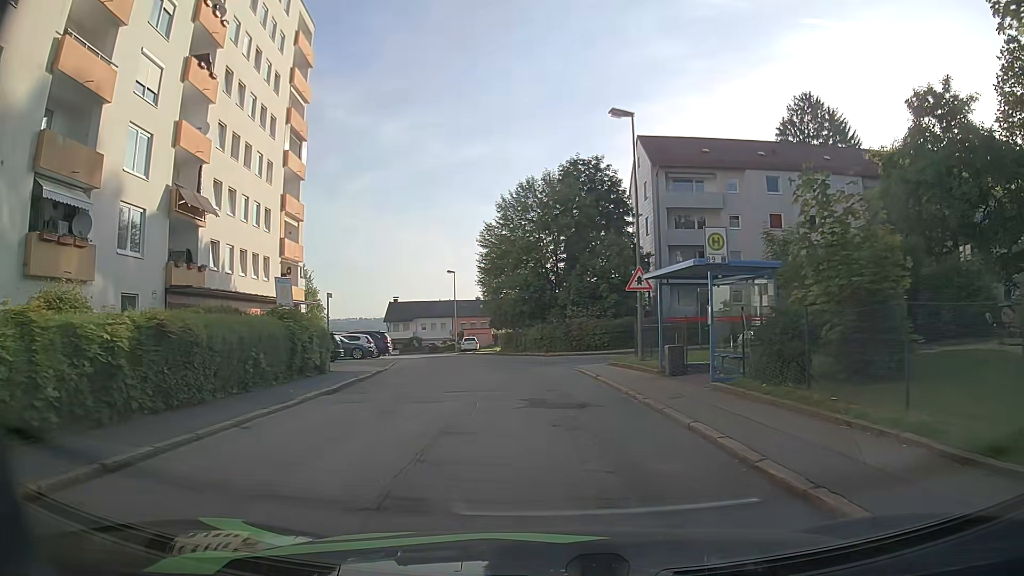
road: residential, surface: asphalt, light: Day
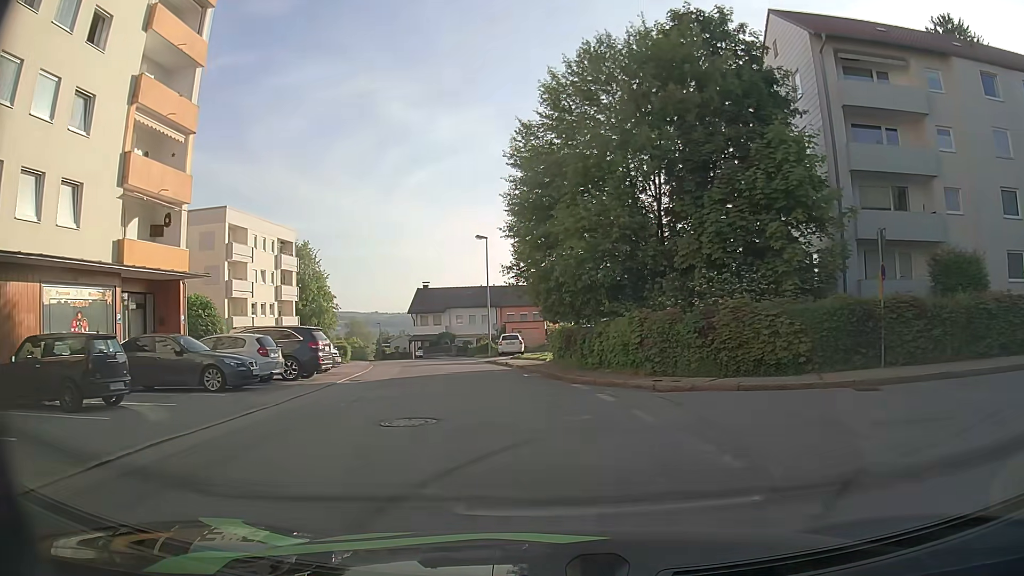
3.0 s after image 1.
(-0.7, +22.1) m; -5°
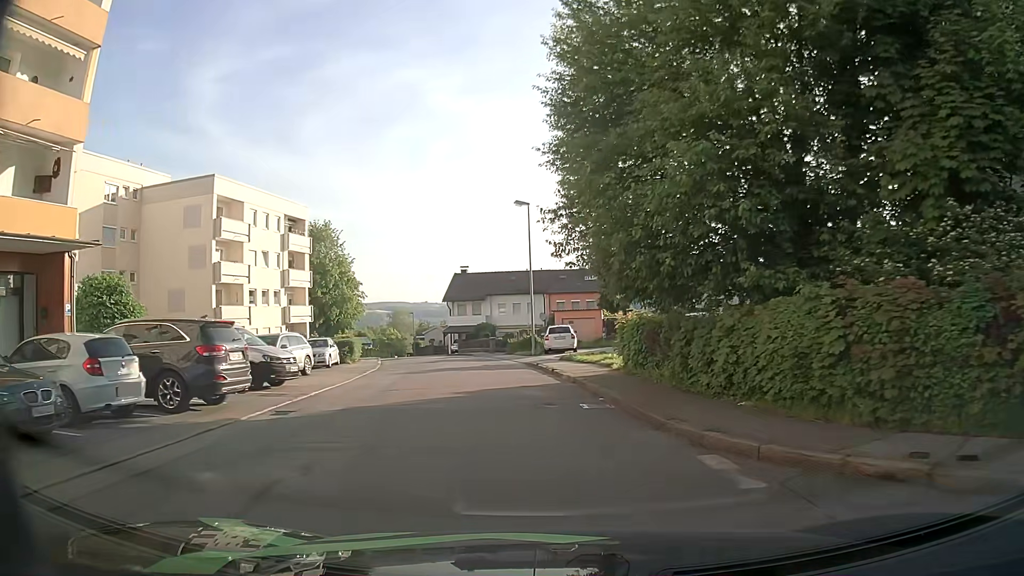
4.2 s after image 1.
(-0.2, +9.5) m; -4°
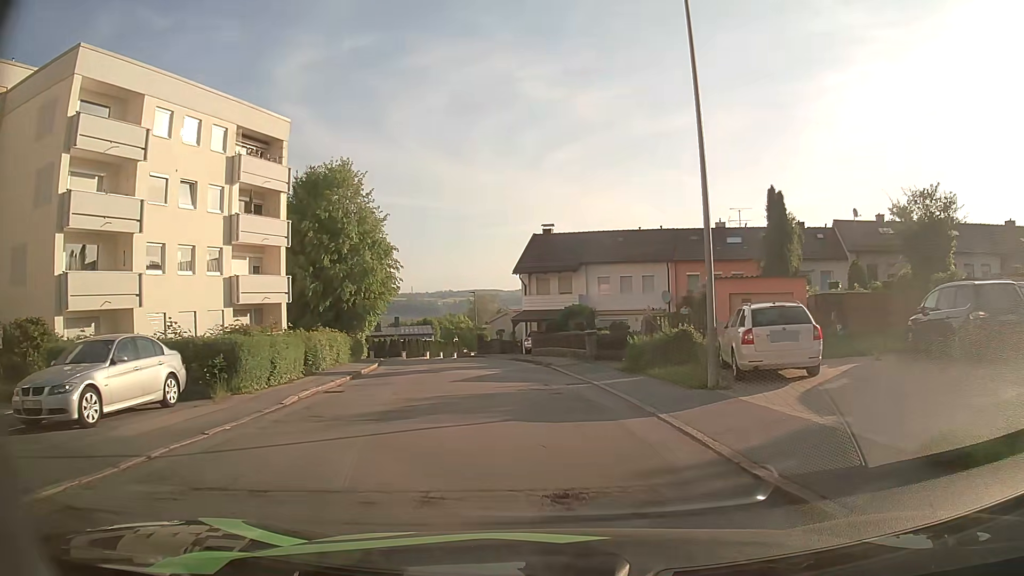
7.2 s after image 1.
(-1.6, +22.7) m; -8°
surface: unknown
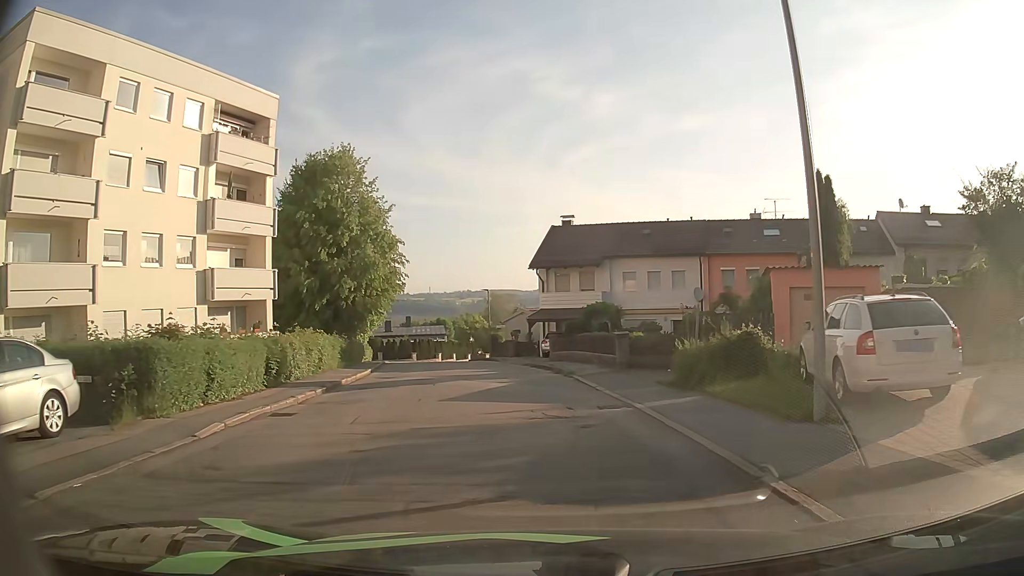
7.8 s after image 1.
(-0.1, +4.2) m; -2°
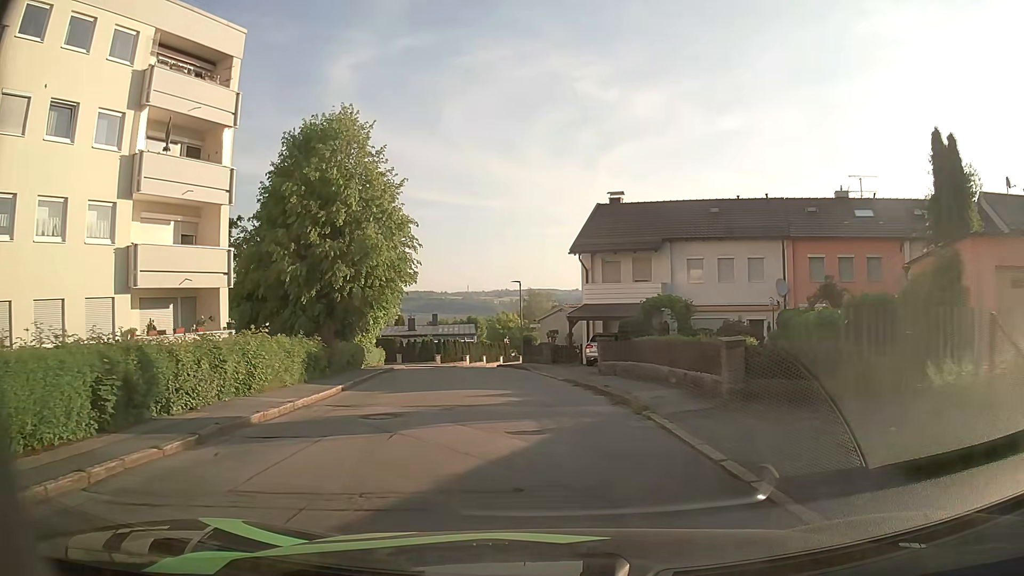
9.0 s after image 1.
(-0.2, +8.1) m; -3°
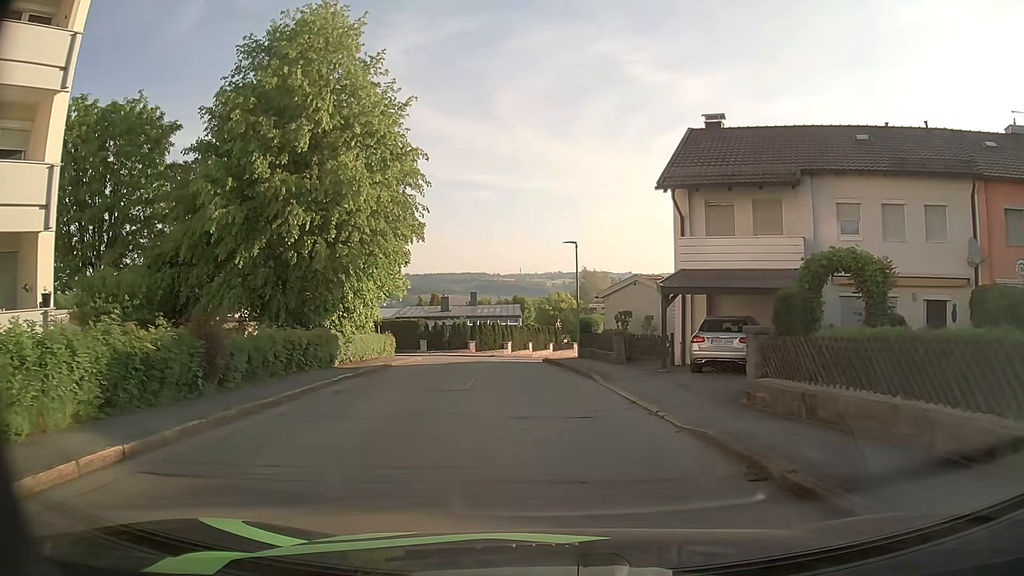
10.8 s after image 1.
(-0.5, +11.9) m; -5°
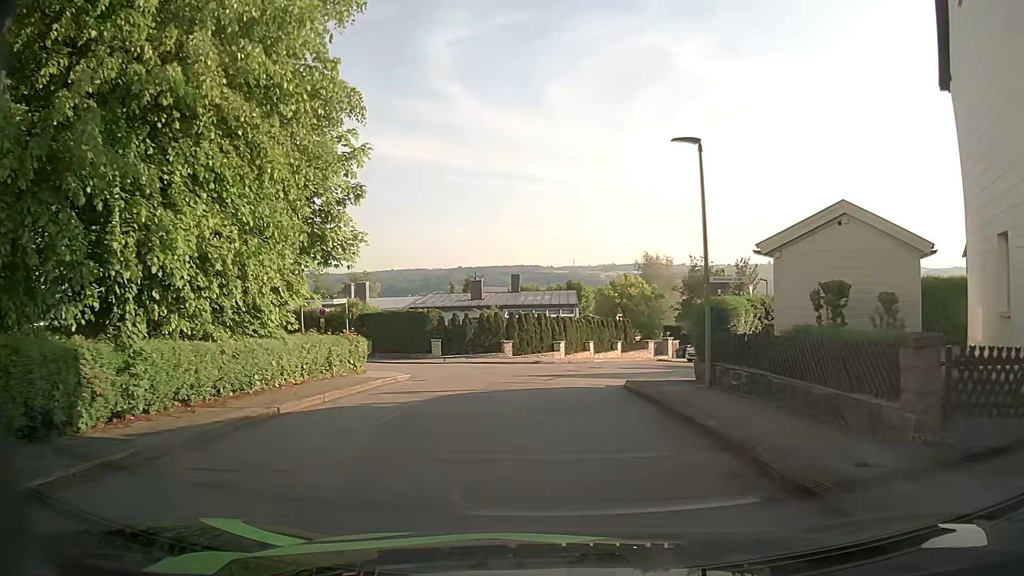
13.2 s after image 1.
(-0.4, +15.4) m; -3°
(0, +10) (0, +20) (+3, +30) (+7, +39) (+14, +46) (+22, +52) (+31, +56) (+40, +60) (+49, +64) (+58, +68) m
